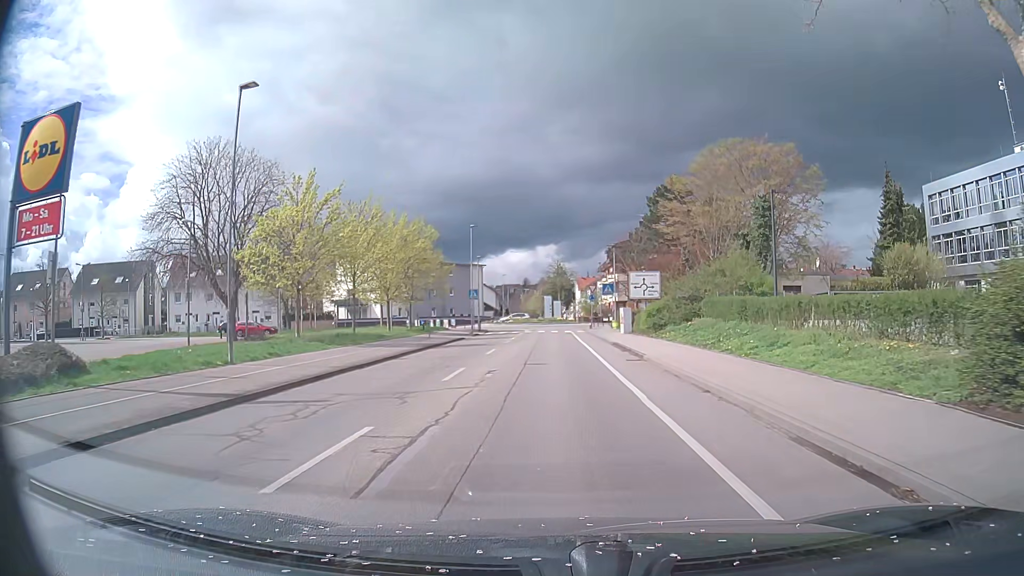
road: tertiary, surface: asphalt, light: Day
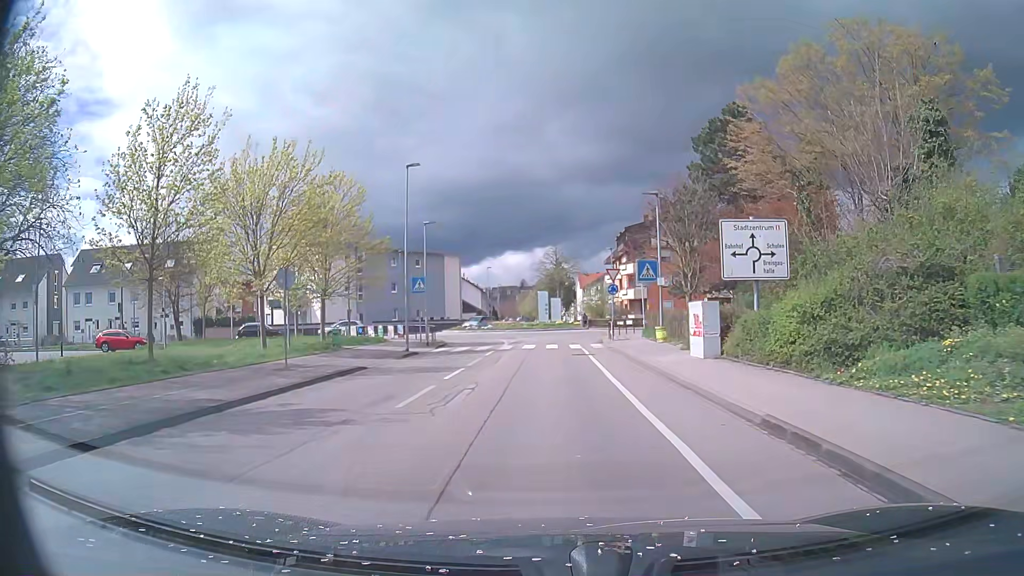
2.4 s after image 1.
(+0.2, +21.8) m; 0°
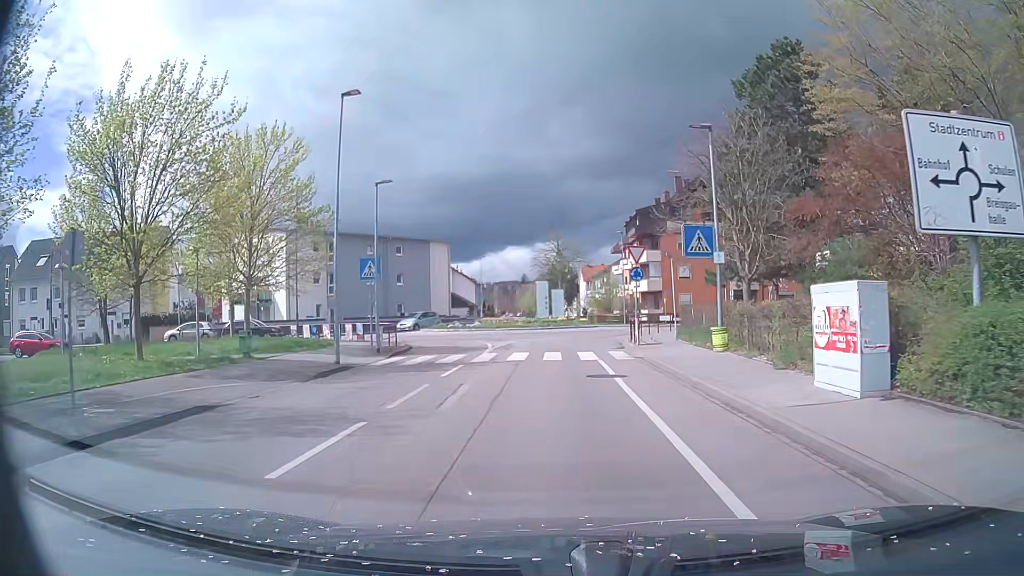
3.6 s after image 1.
(0.0, +9.5) m; 0°
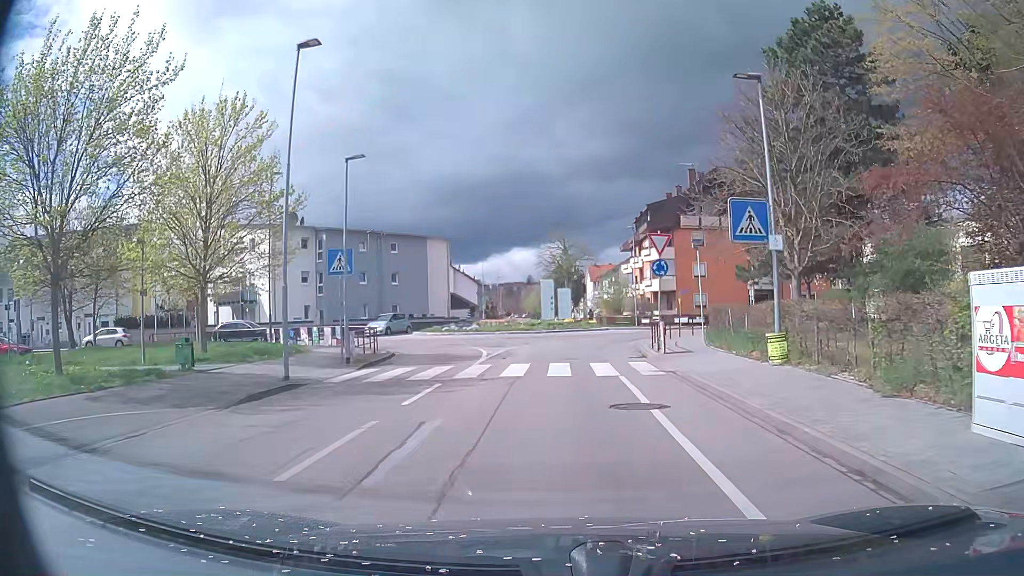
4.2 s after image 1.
(0.0, +4.2) m; -1°
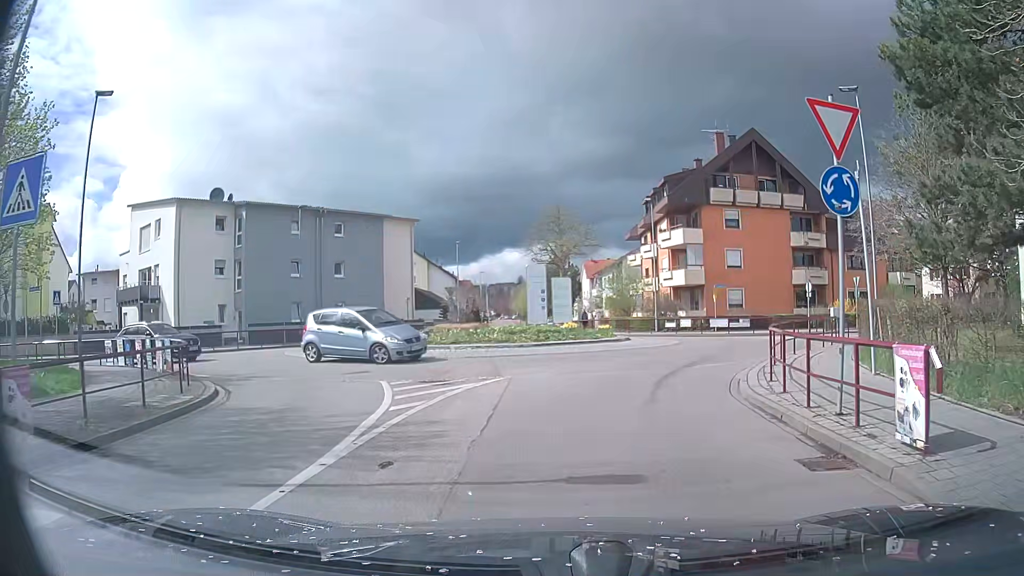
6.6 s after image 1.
(0.0, +13.8) m; +1°
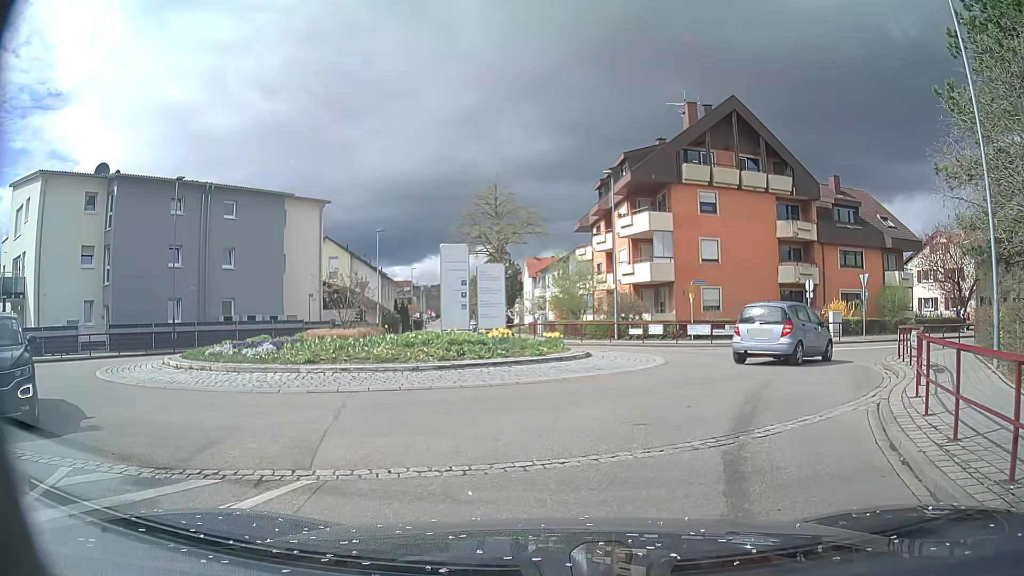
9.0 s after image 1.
(+0.4, +8.6) m; +6°
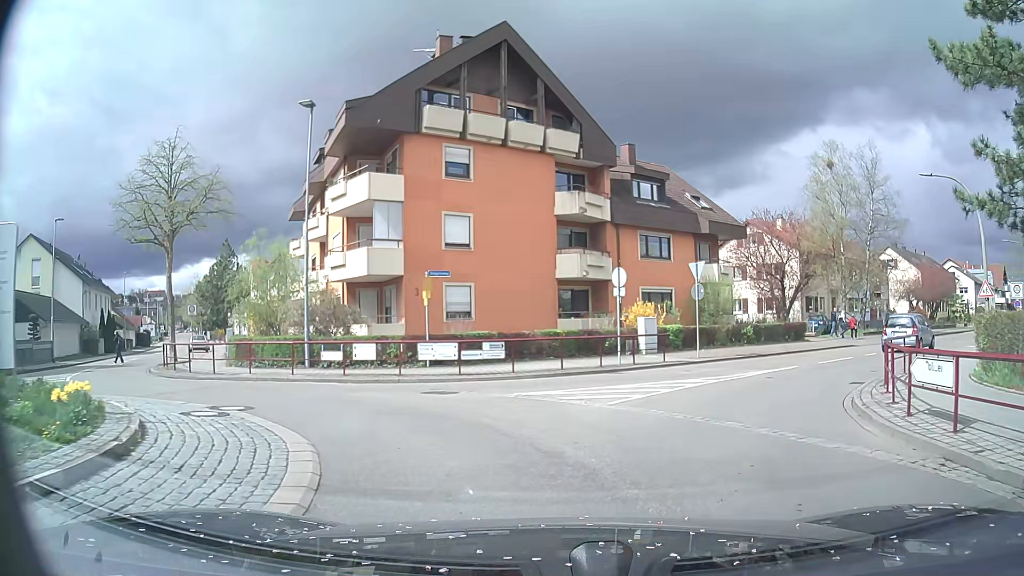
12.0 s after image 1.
(+2.1, +12.4) m; +21°
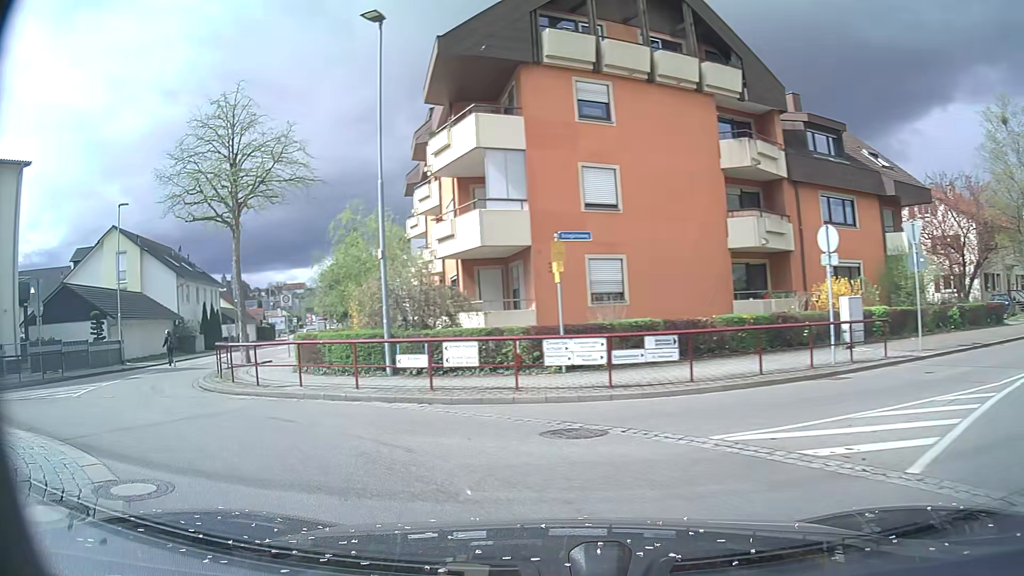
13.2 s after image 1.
(-0.3, +6.3) m; -13°
